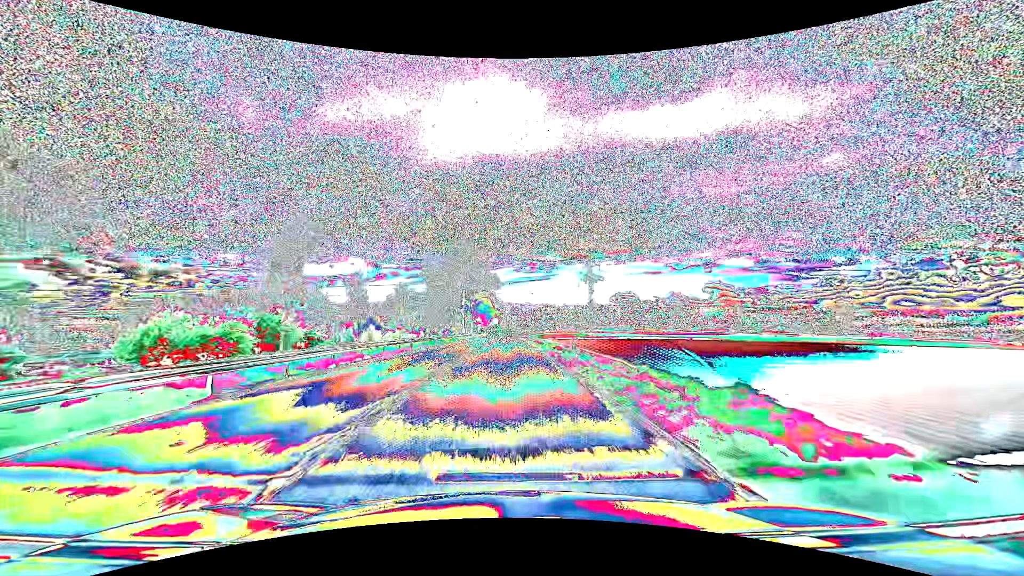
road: primary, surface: asphalt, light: Day
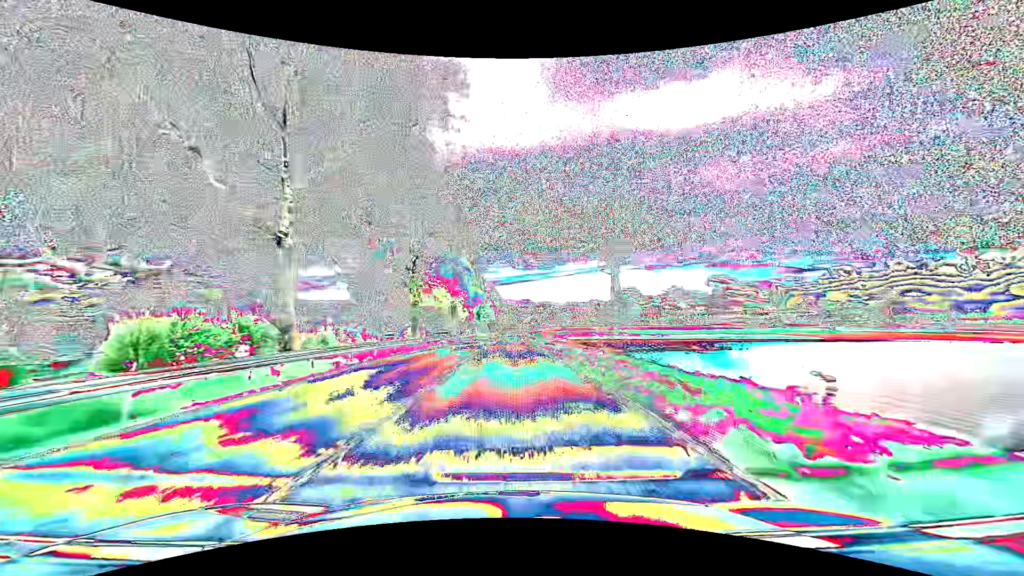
(-0.1, +79.3) m; 0°
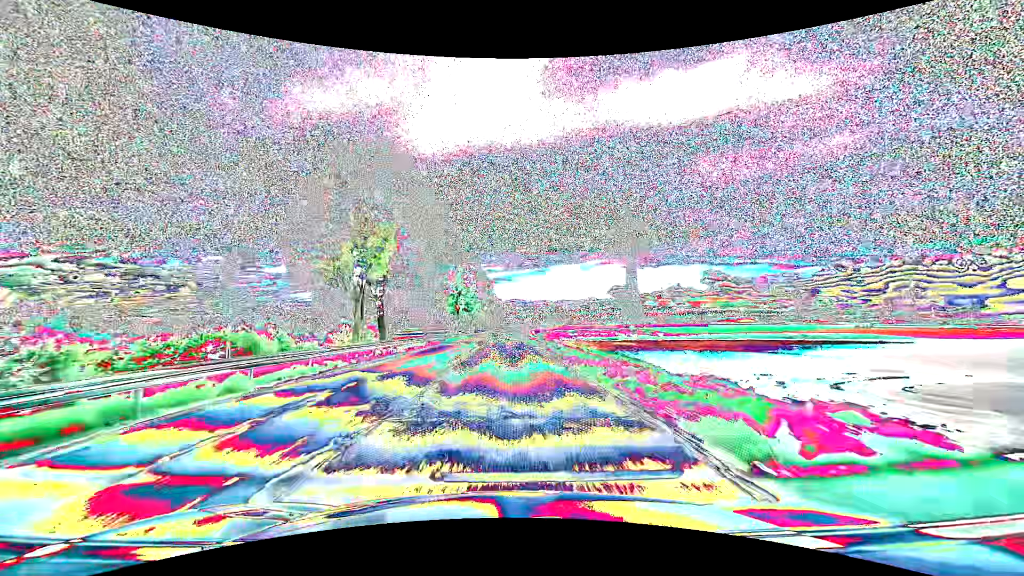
(+0.2, +47.6) m; +1°
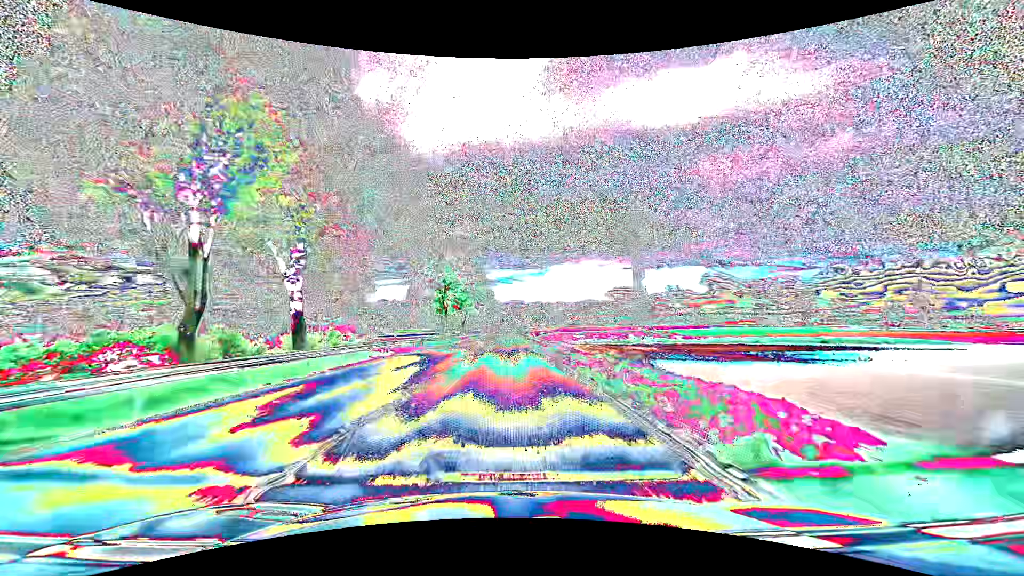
(0.0, +15.9) m; 0°
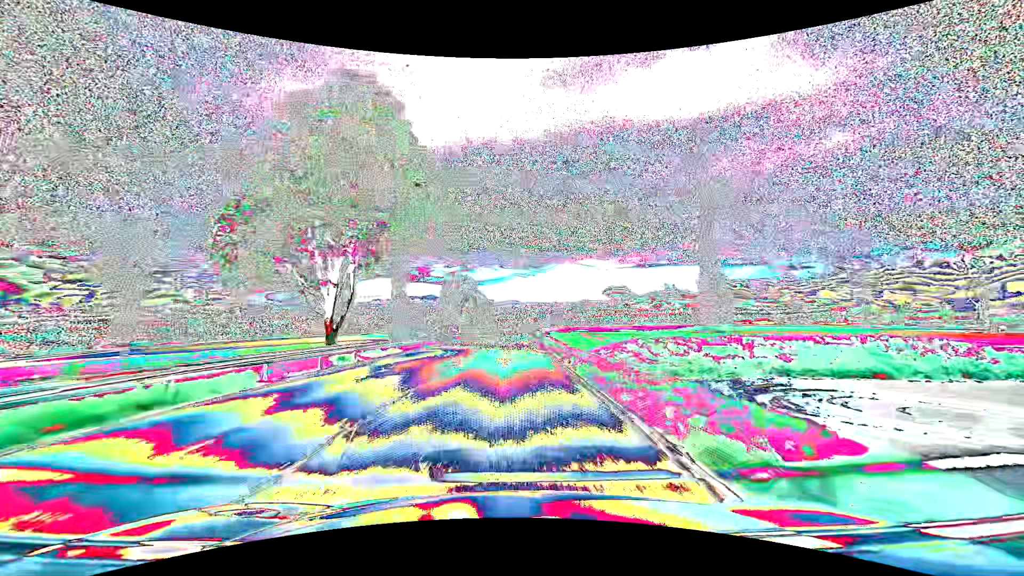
(0.0, +79.2) m; 0°
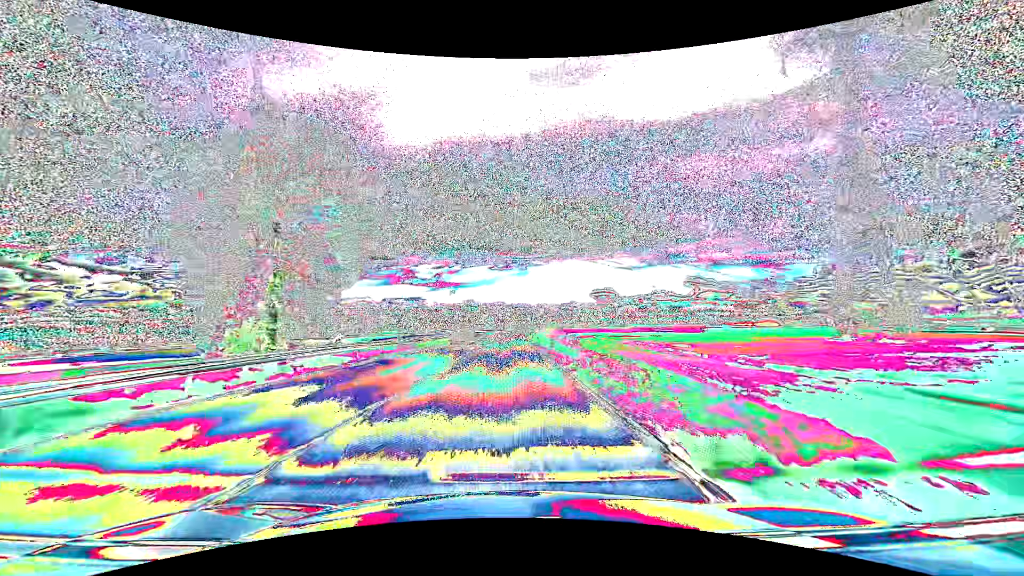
(+1.0, +63.2) m; +2°
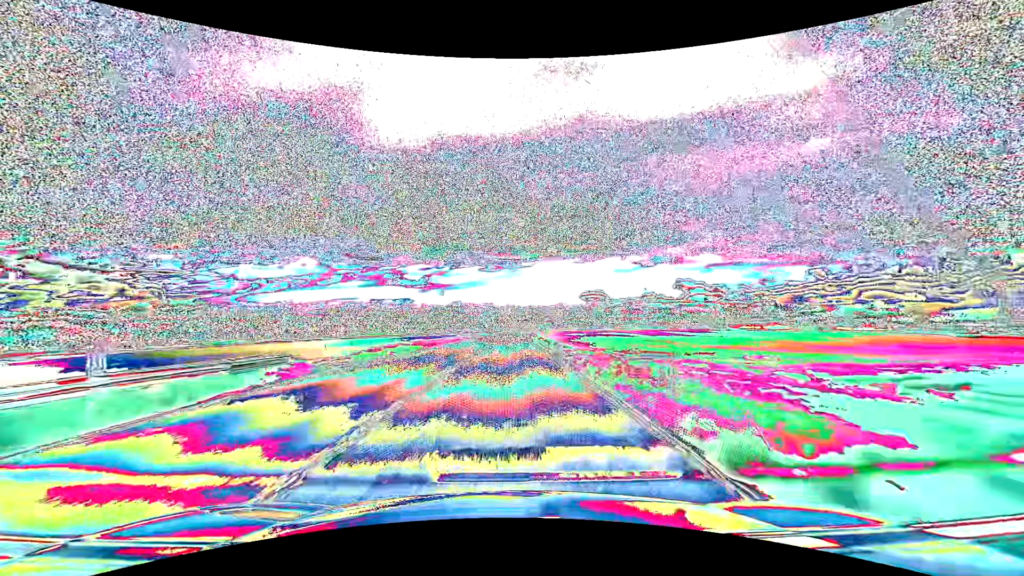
(+0.7, +63.1) m; +1°
